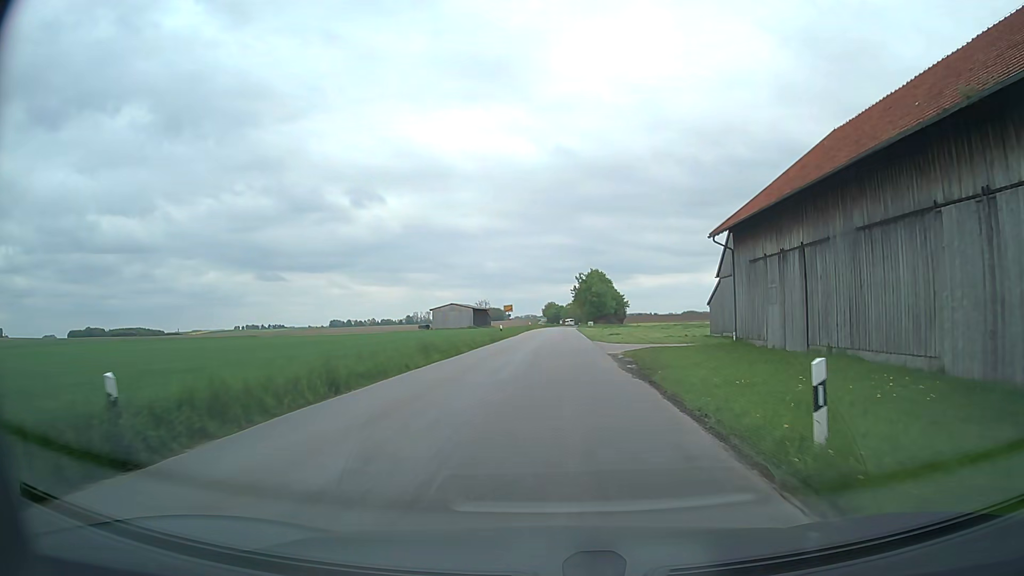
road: tertiary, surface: asphalt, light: Day
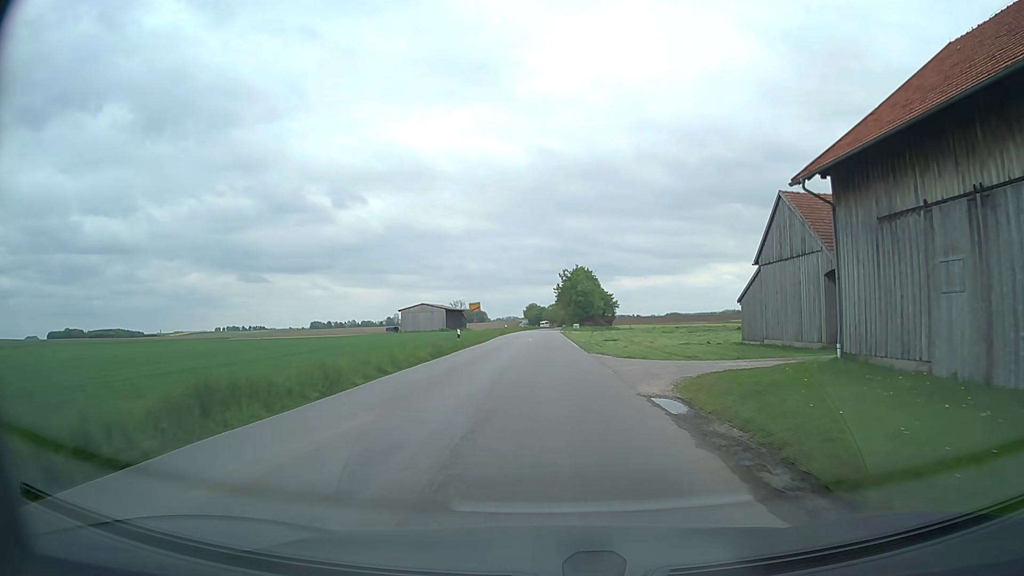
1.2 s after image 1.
(+0.2, +14.2) m; +2°
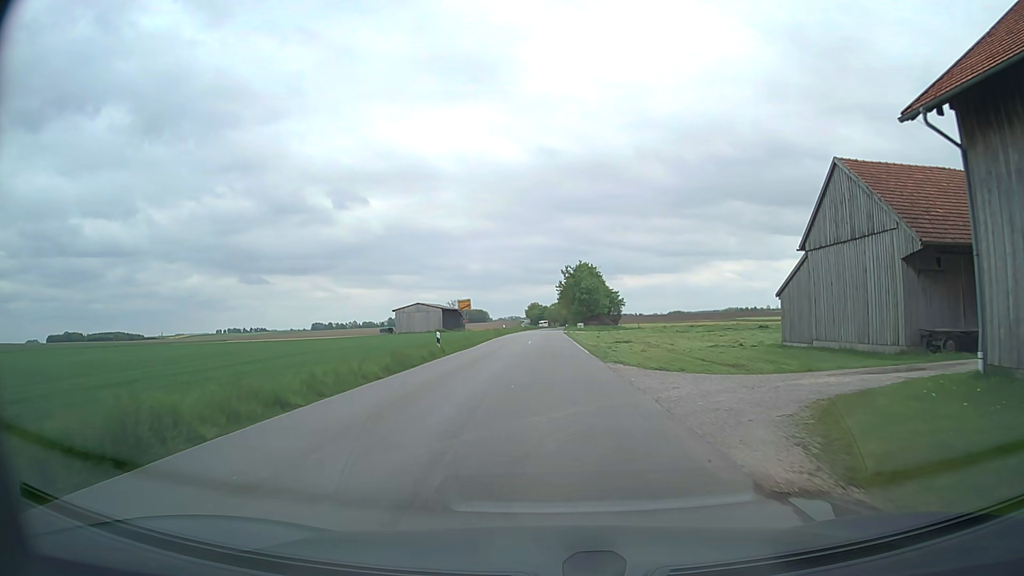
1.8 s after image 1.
(0.0, +7.1) m; -1°
(0, +10) (0, +20) (0, +30) (0, +40) (0, +50) (+1, +60) (+1, +70) (+1, +80) (+1, +90) (+1, +100) m
